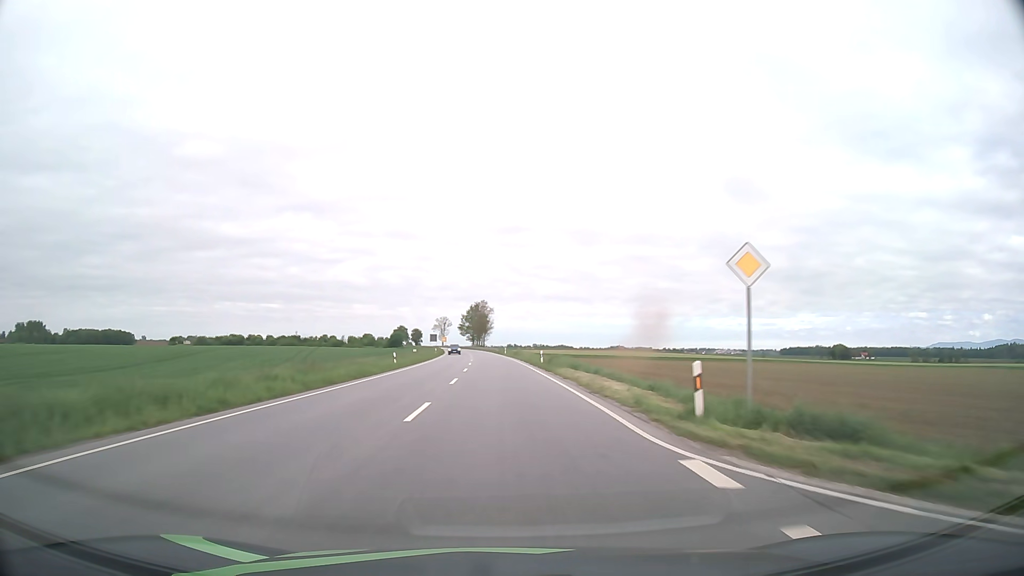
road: primary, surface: asphalt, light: Day
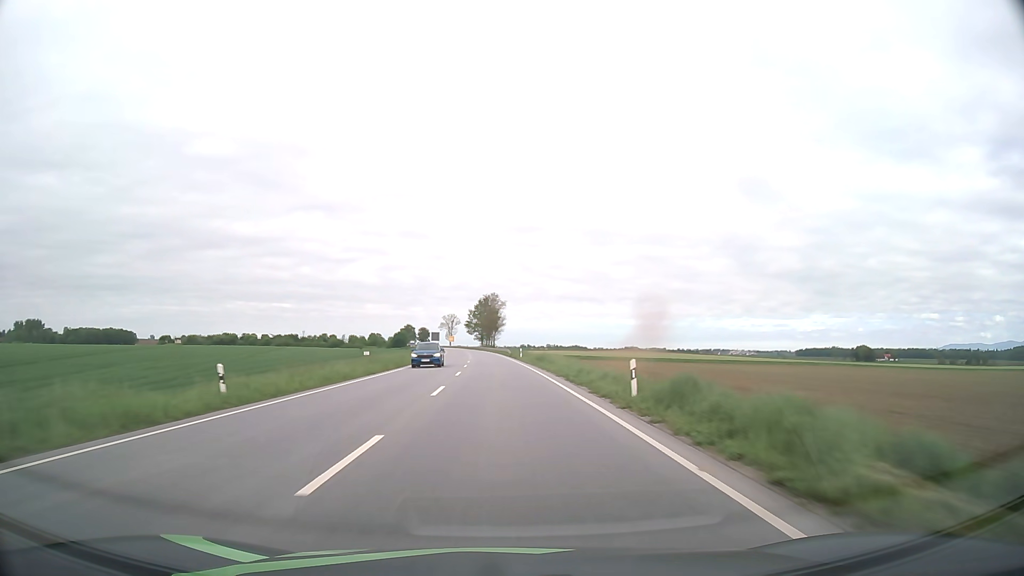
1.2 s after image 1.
(-0.3, +30.1) m; -1°
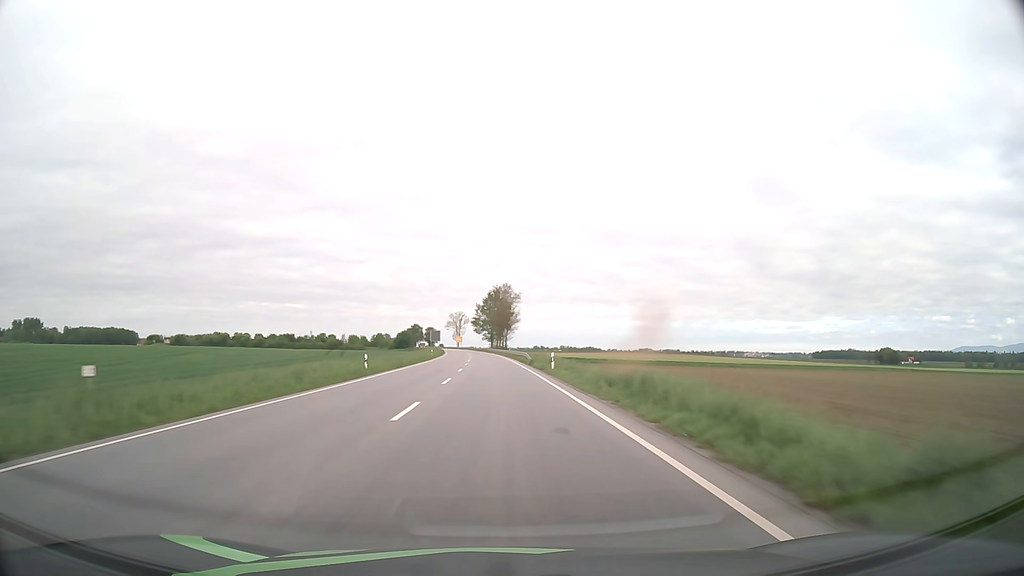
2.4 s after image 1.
(-0.3, +30.0) m; -1°
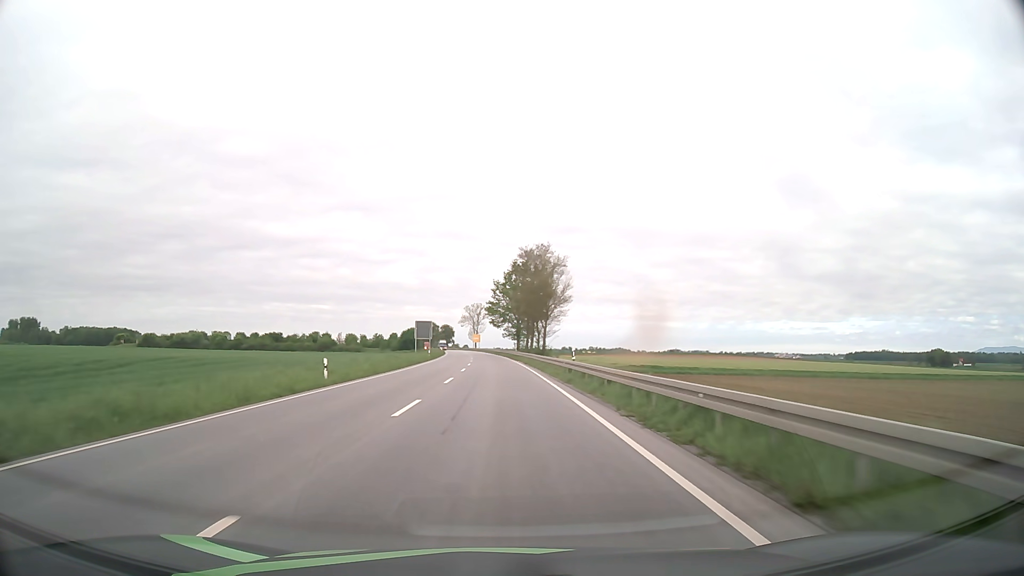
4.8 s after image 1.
(-1.1, +59.5) m; -2°
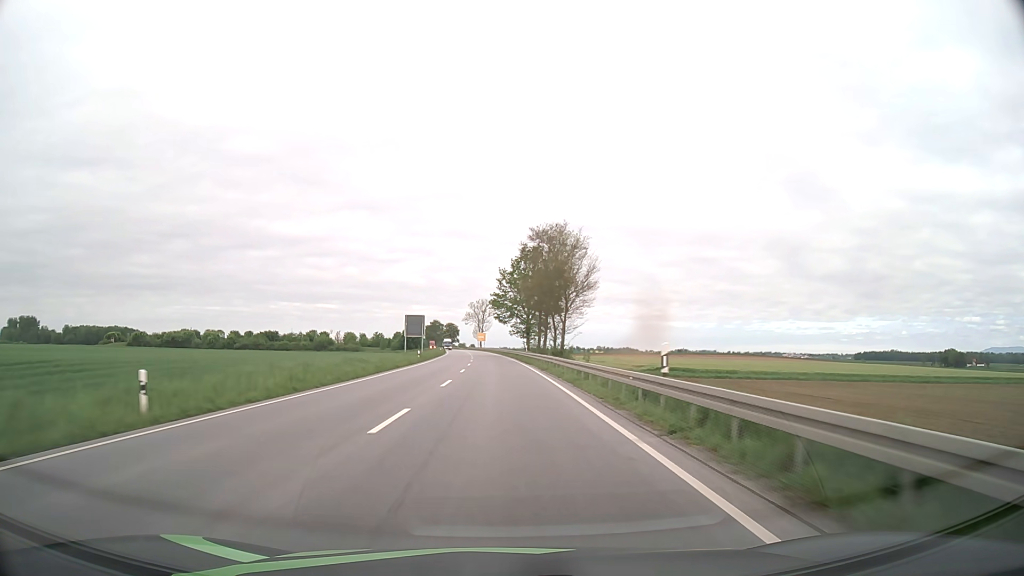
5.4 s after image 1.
(-0.1, +14.8) m; -1°
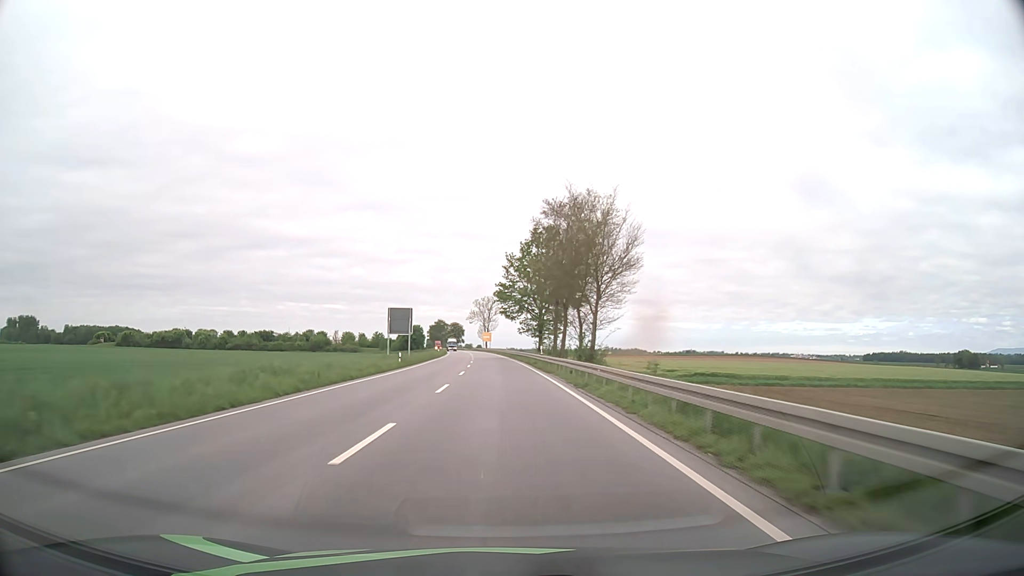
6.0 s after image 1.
(-0.1, +14.8) m; -1°
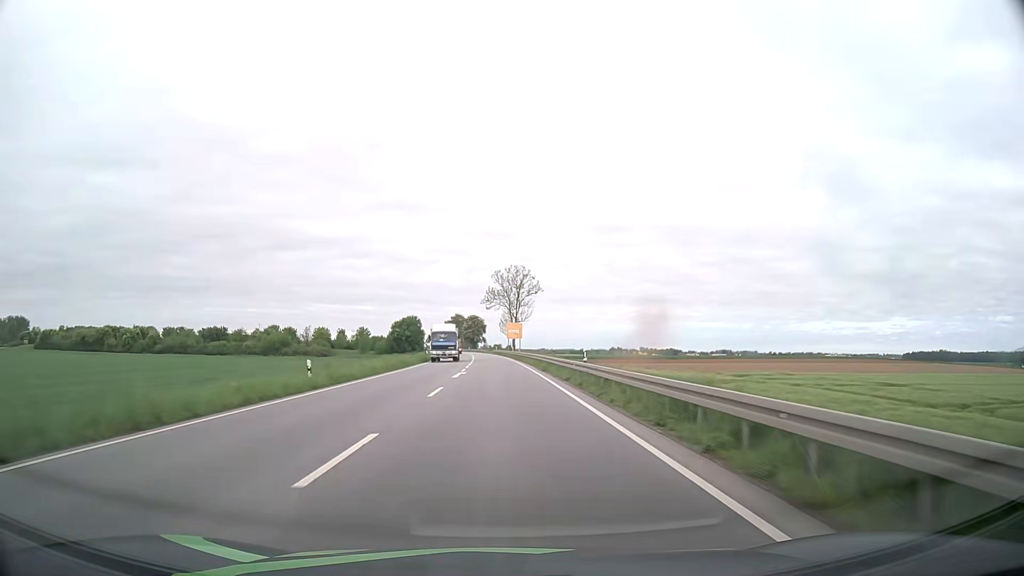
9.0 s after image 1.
(-1.7, +73.7) m; -3°
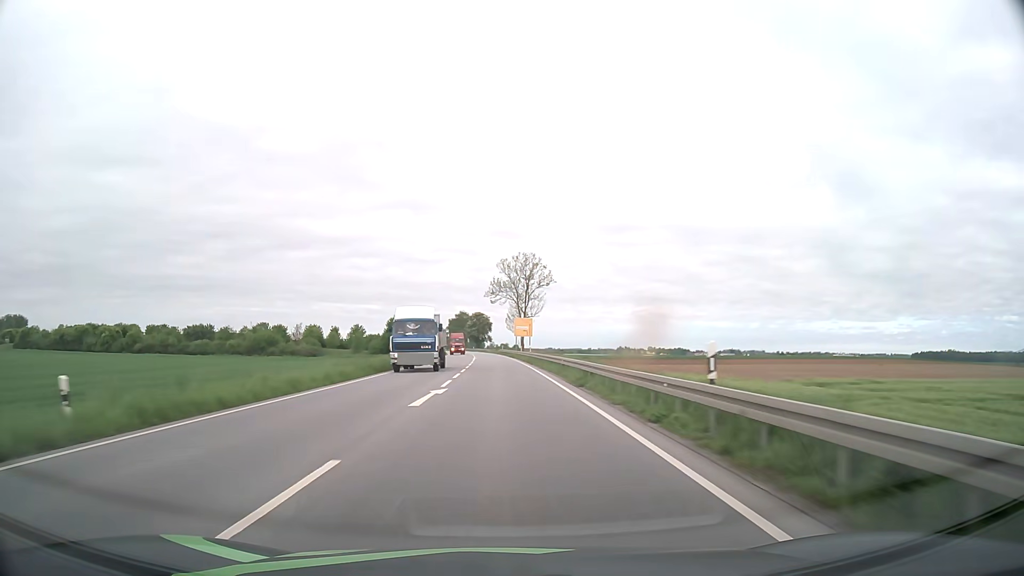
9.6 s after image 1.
(0.0, +14.7) m; 0°
(0, +10) (0, +20) (0, +30) (-1, +40) (-1, +50) (-1, +60) (-2, +70) (-2, +80) (-3, +90) (-3, +100) m
